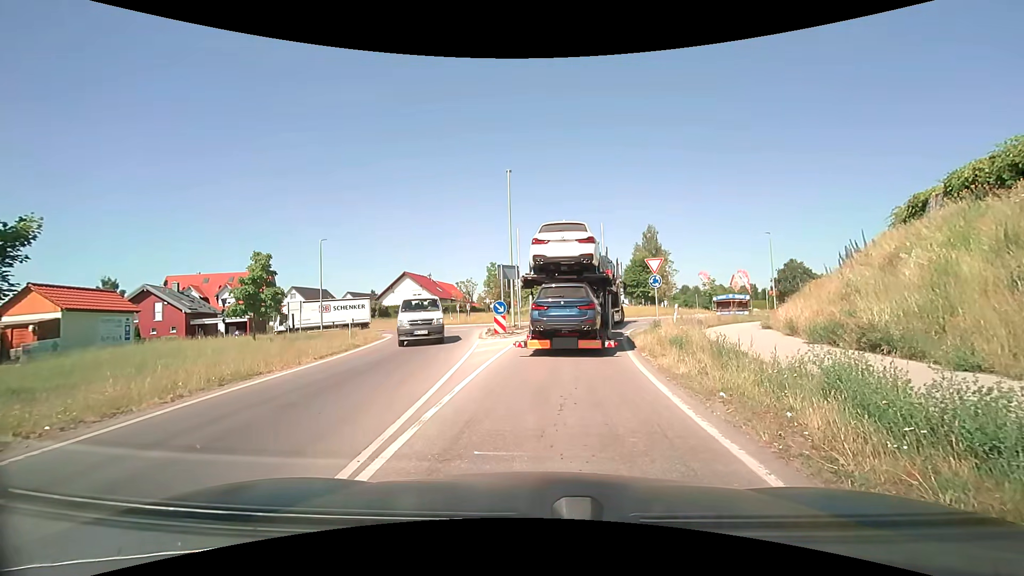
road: motorway_link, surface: asphalt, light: Day
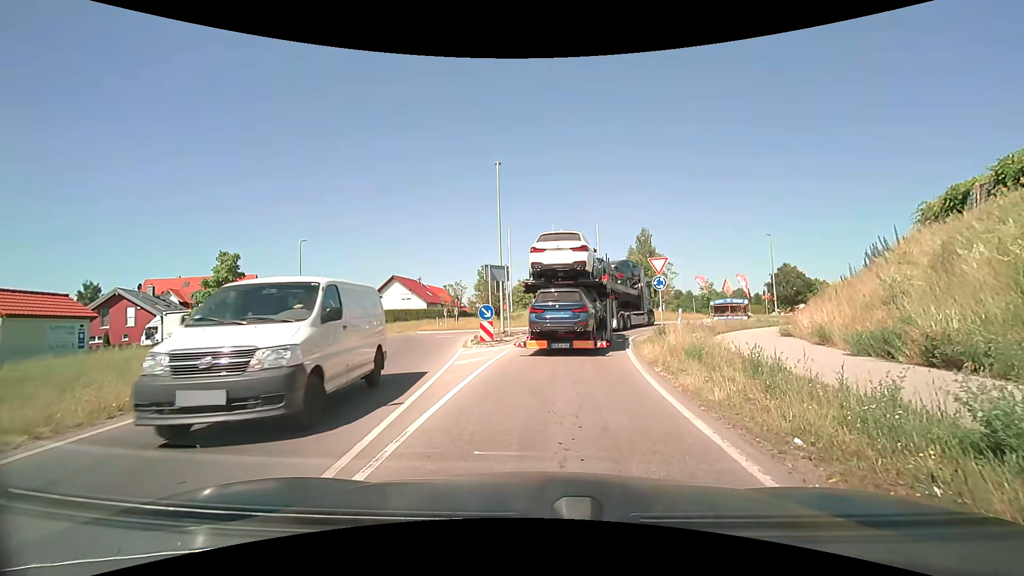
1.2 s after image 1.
(0.0, +2.5) m; 0°
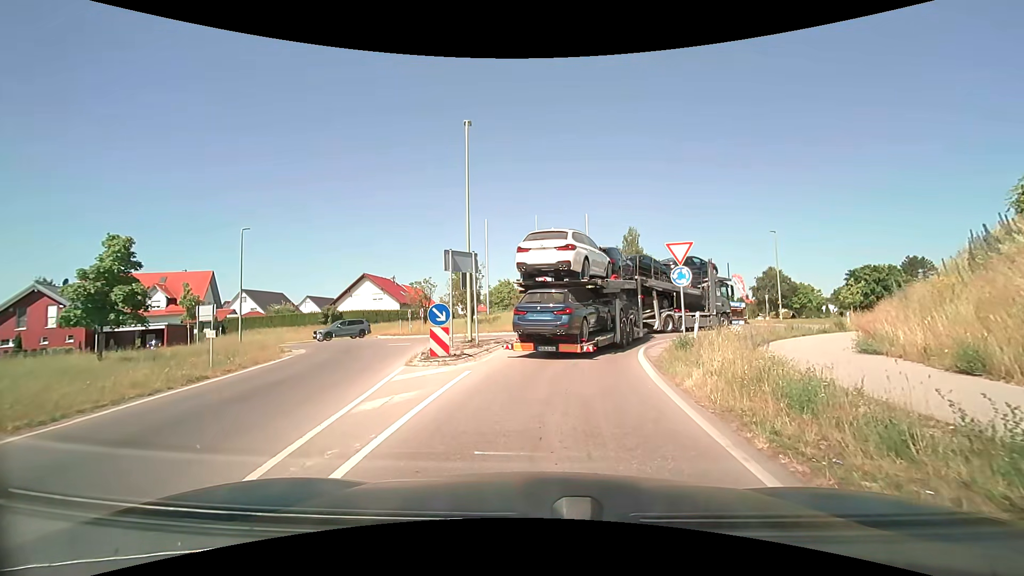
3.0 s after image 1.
(0.0, +5.9) m; +2°
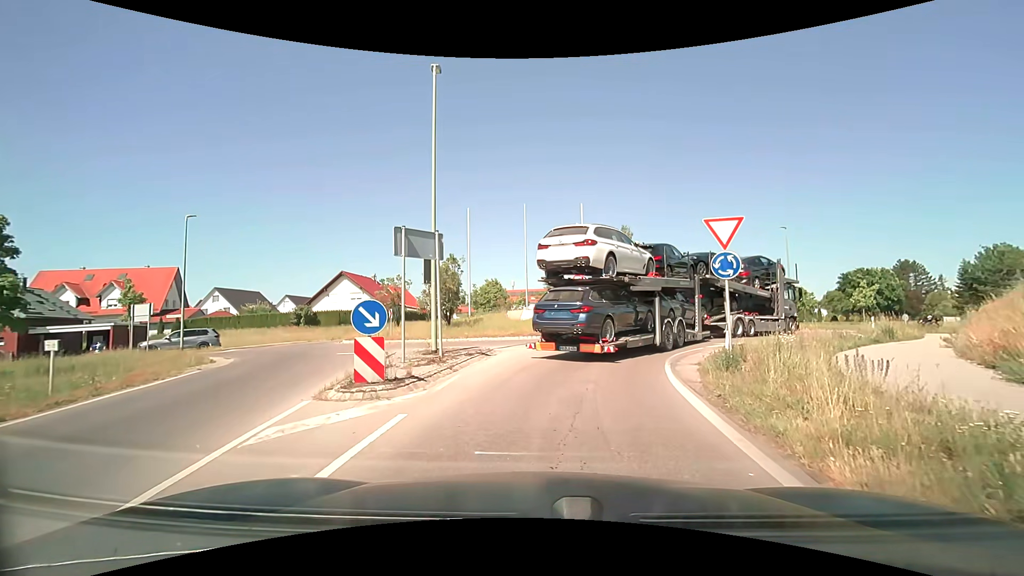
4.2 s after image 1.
(0.0, +4.7) m; +1°
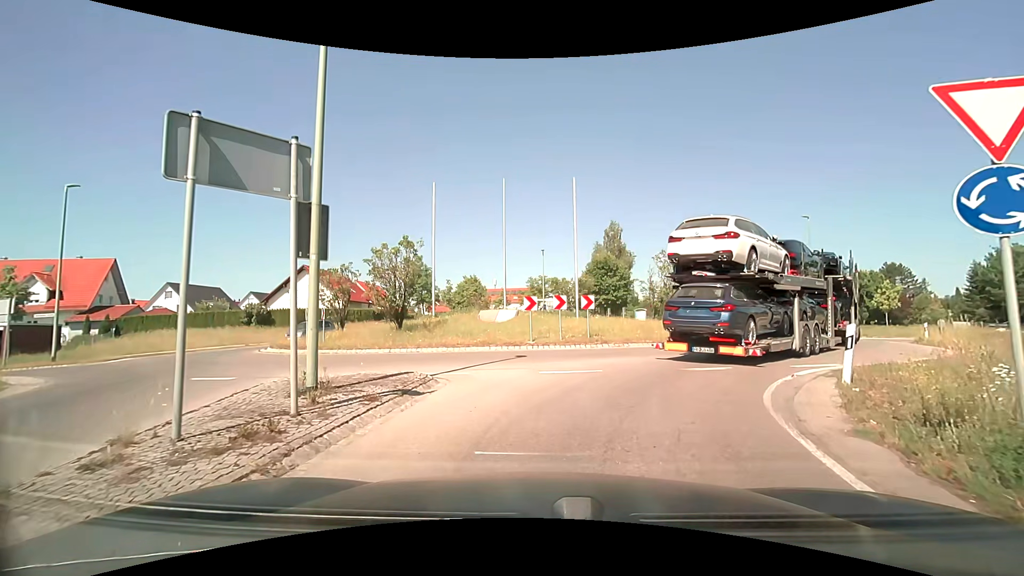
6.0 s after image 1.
(+0.1, +6.8) m; +2°
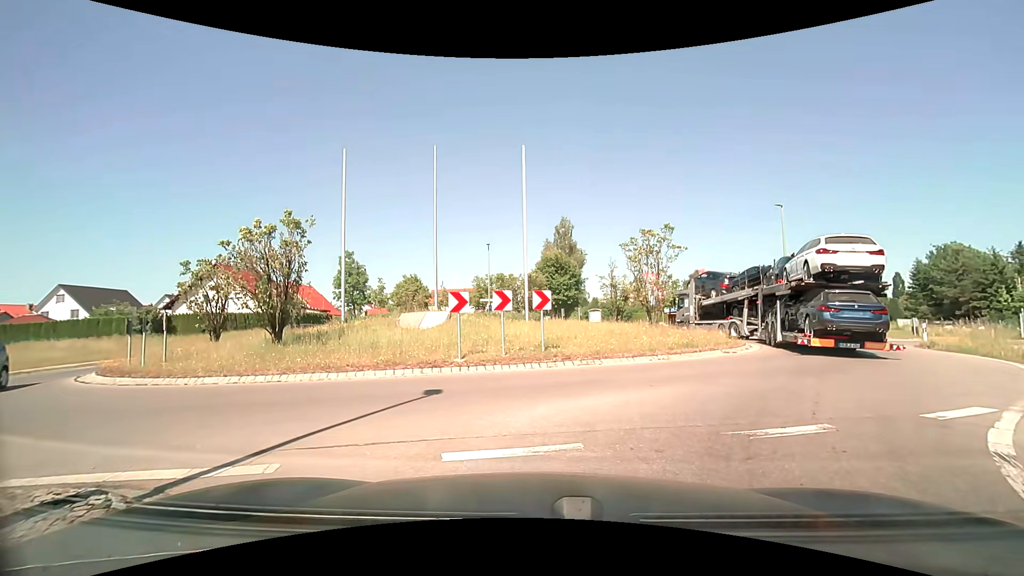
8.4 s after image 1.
(+0.3, +5.7) m; +6°
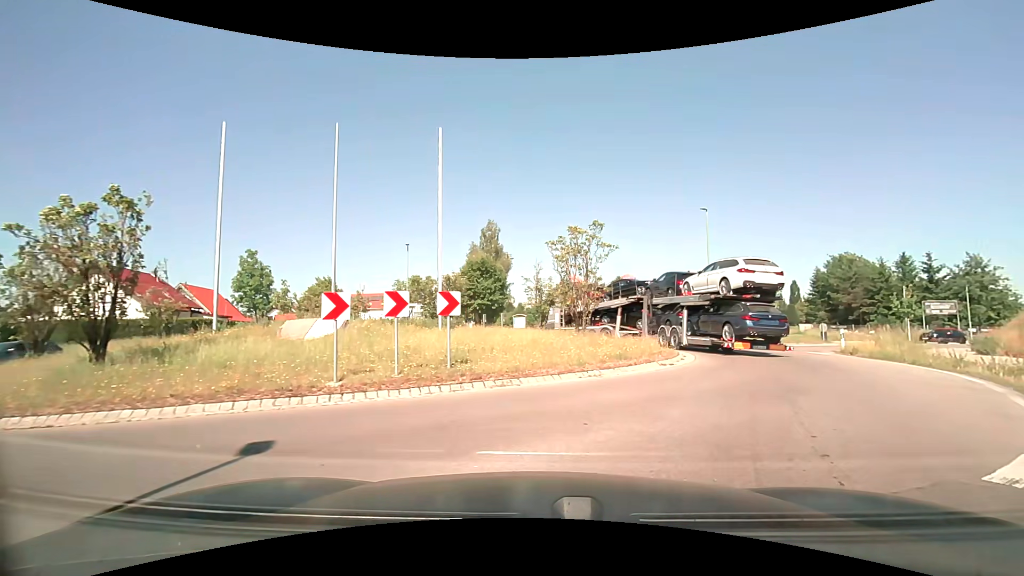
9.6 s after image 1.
(+0.2, +2.9) m; +8°
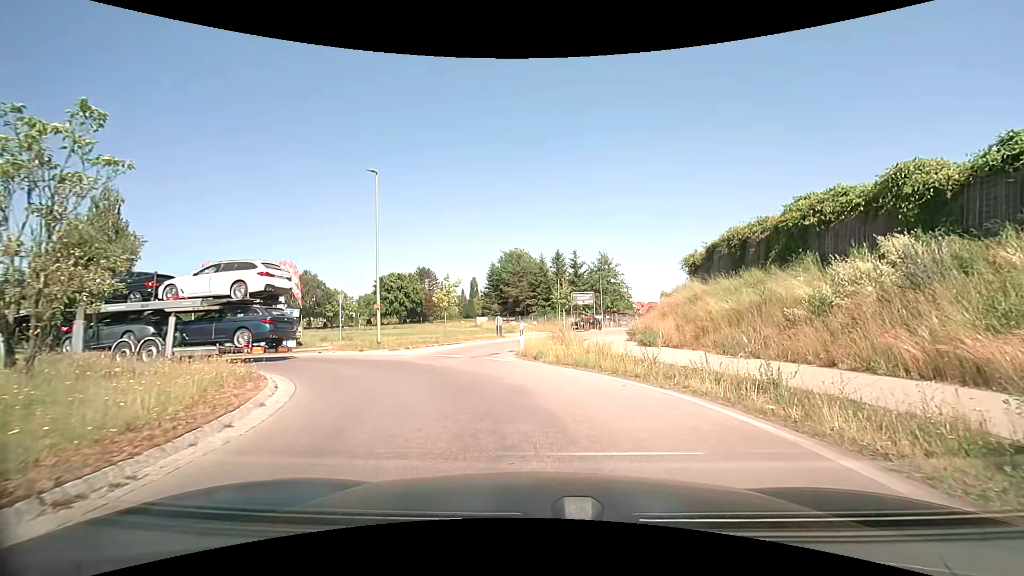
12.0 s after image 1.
(+3.2, +9.0) m; +34°
(-1, +10) (-6, +19) (-15, +22) (-25, +20) (-32, +14) (-34, +4) (-30, -5) (-21, -10) (-12, -13) (-3, -17) m
